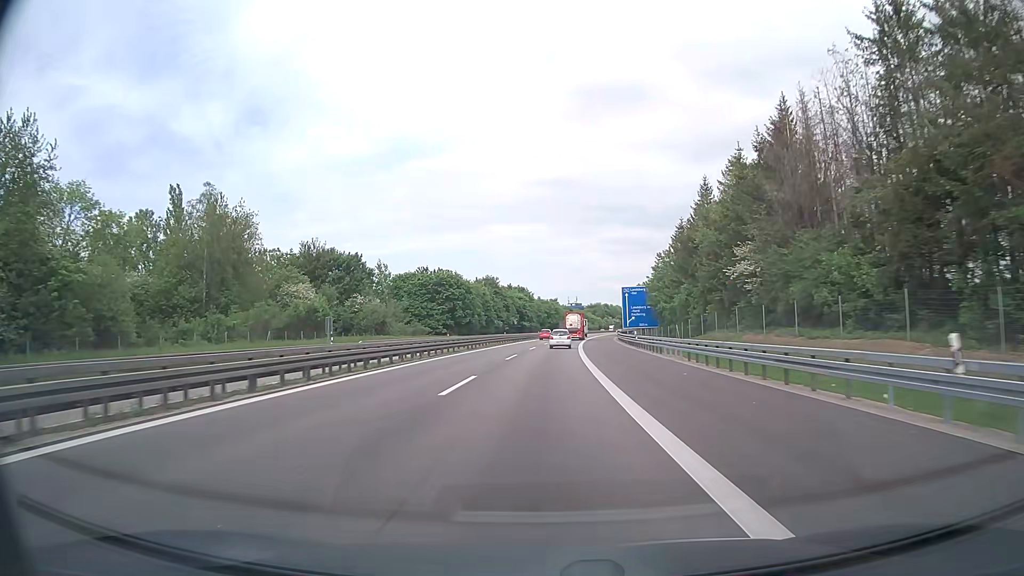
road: motorway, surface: asphalt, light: Day
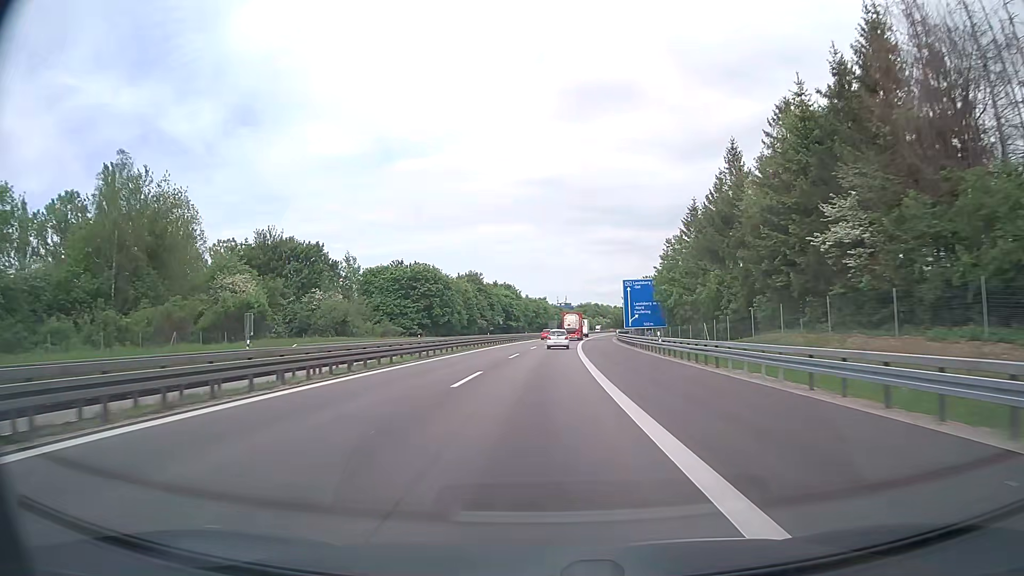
(+0.2, +16.0) m; +1°
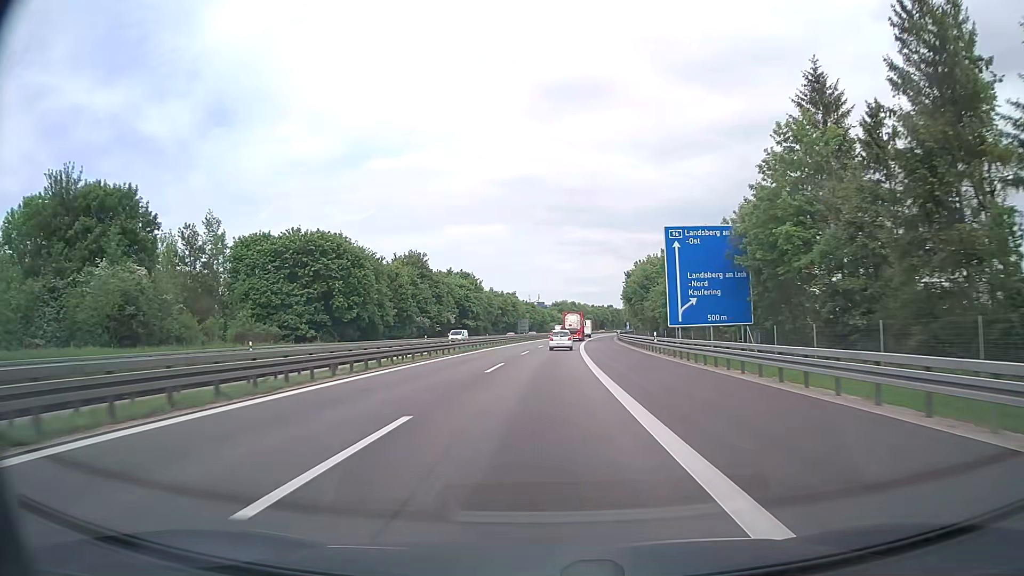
(+1.1, +47.7) m; +2°
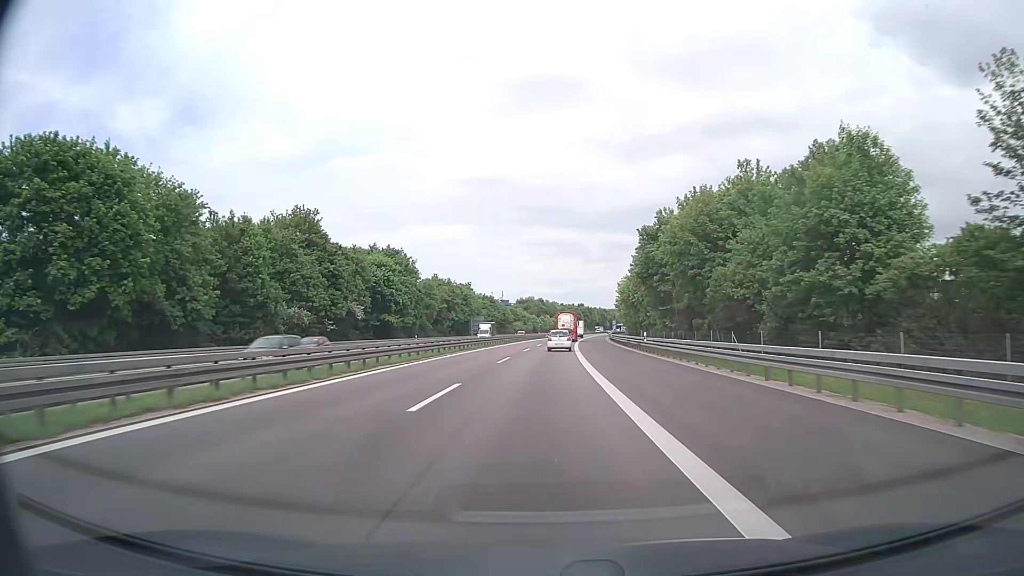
(+1.2, +47.5) m; +3°
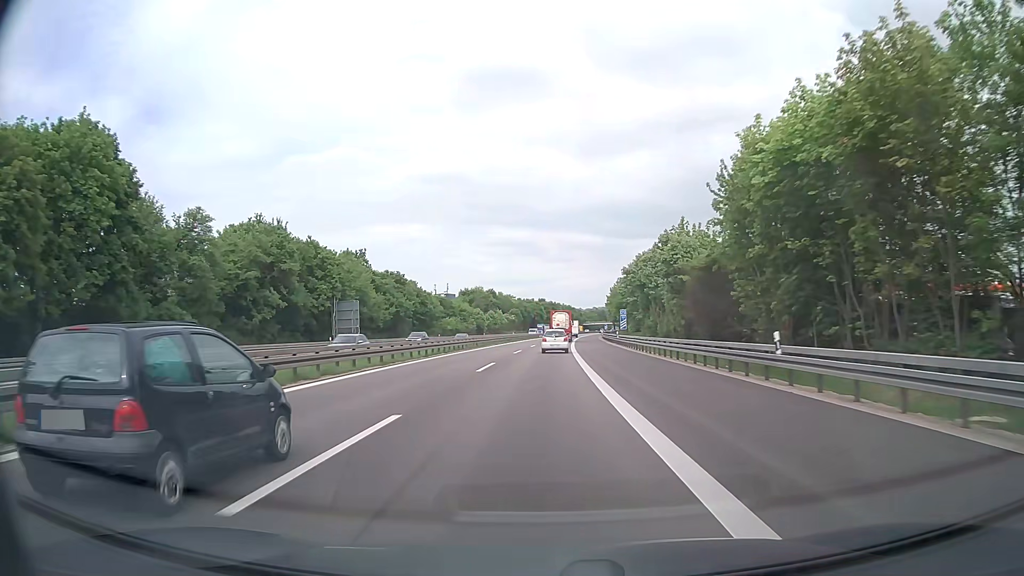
(+2.4, +78.7) m; +4°
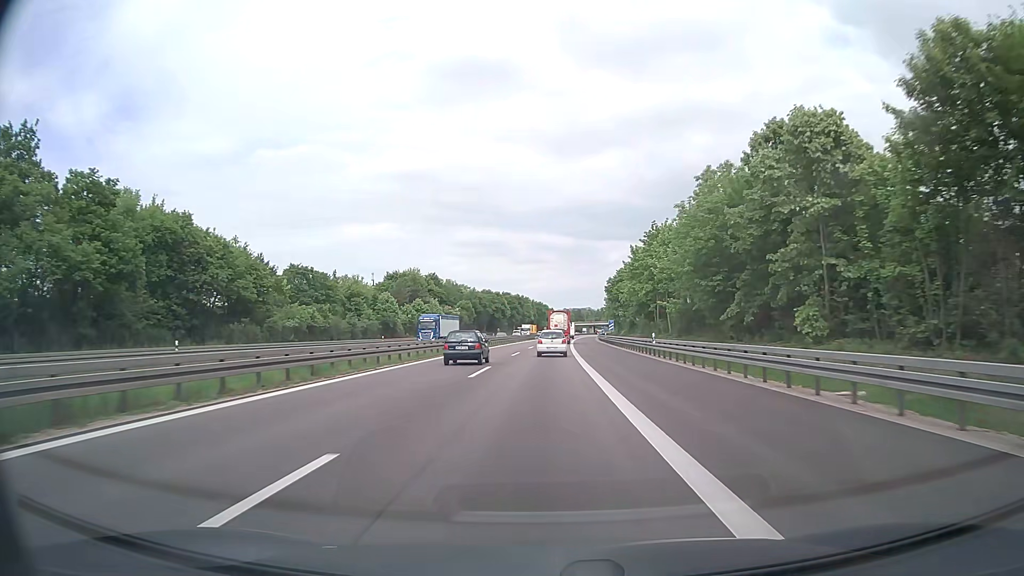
(+1.9, +78.3) m; +3°
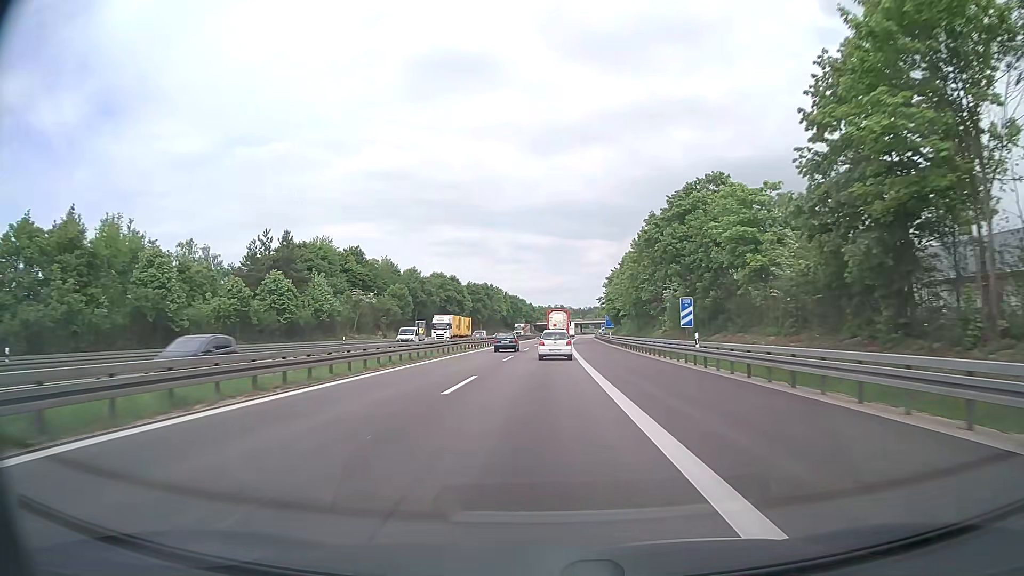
(+1.1, +62.4) m; +2°
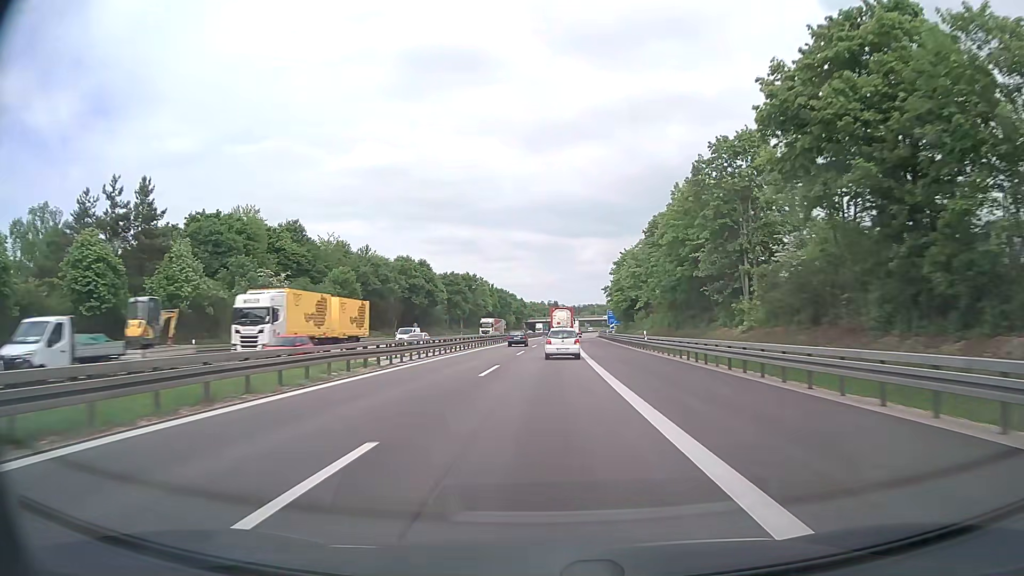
(0.0, +30.8) m; 0°
(0, +10) (0, +20) (0, +30) (0, +40) (+1, +50) (+1, +60) (+1, +70) (+2, +80) (+2, +90) (+3, +100) m
